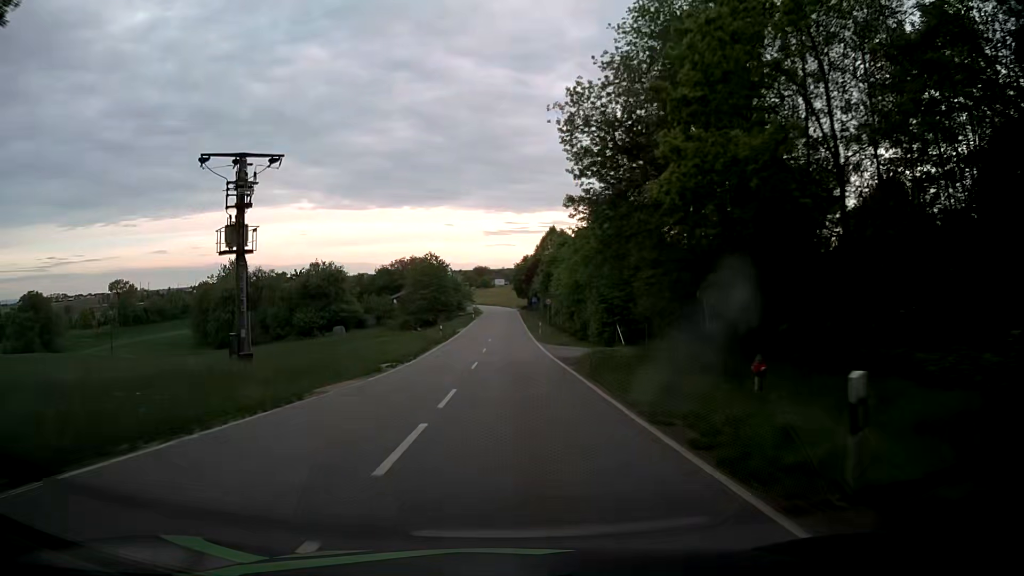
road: tertiary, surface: asphalt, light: Day
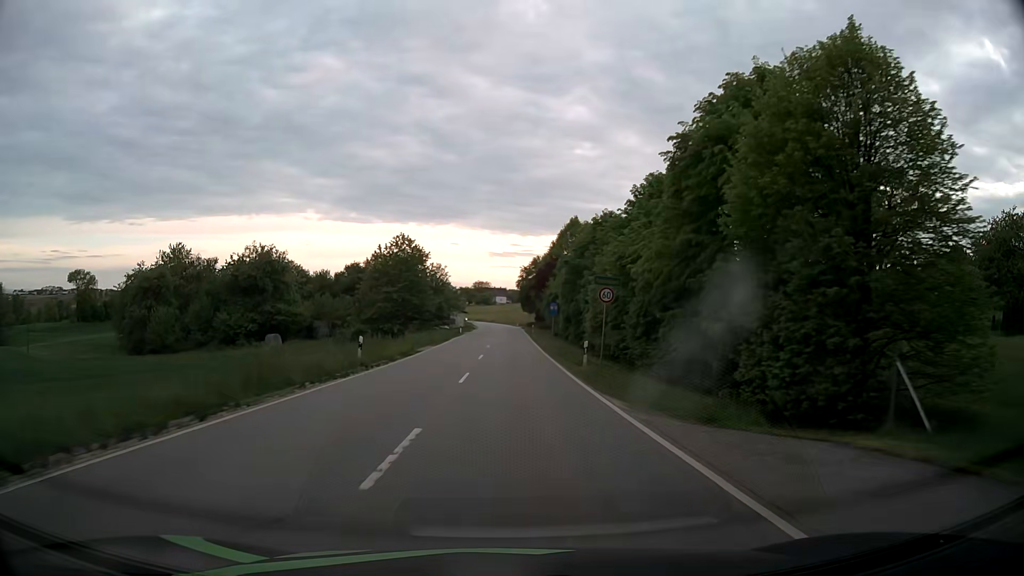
(-0.1, +30.6) m; 0°
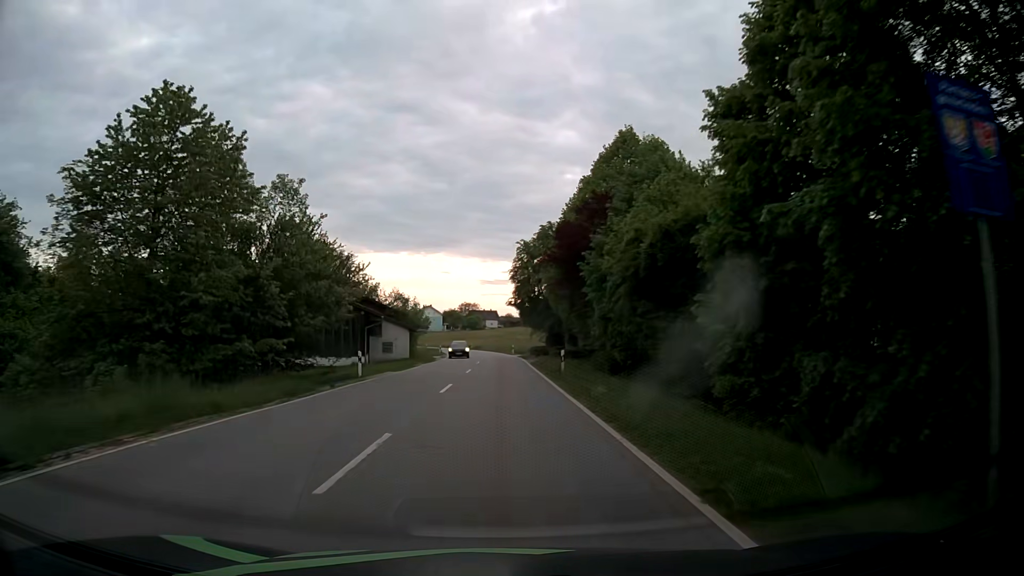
(+0.5, +47.9) m; +1°
(0, +10) (0, +20) (0, +30) (-1, +40) (-1, +50) (-1, +60) (-2, +70) (-3, +80) (-4, +90) (-5, +100) m
